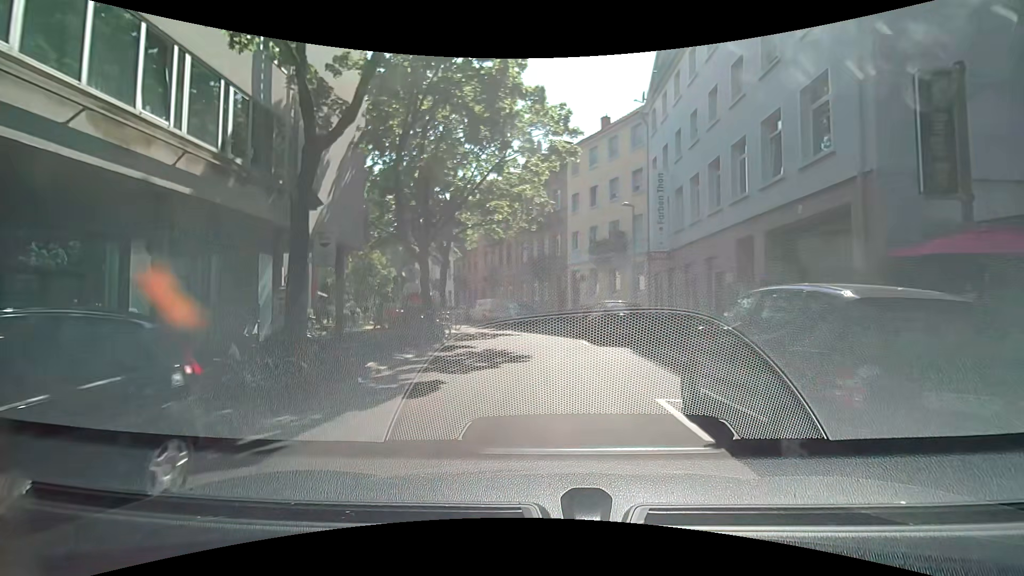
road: residential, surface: asphalt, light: Day
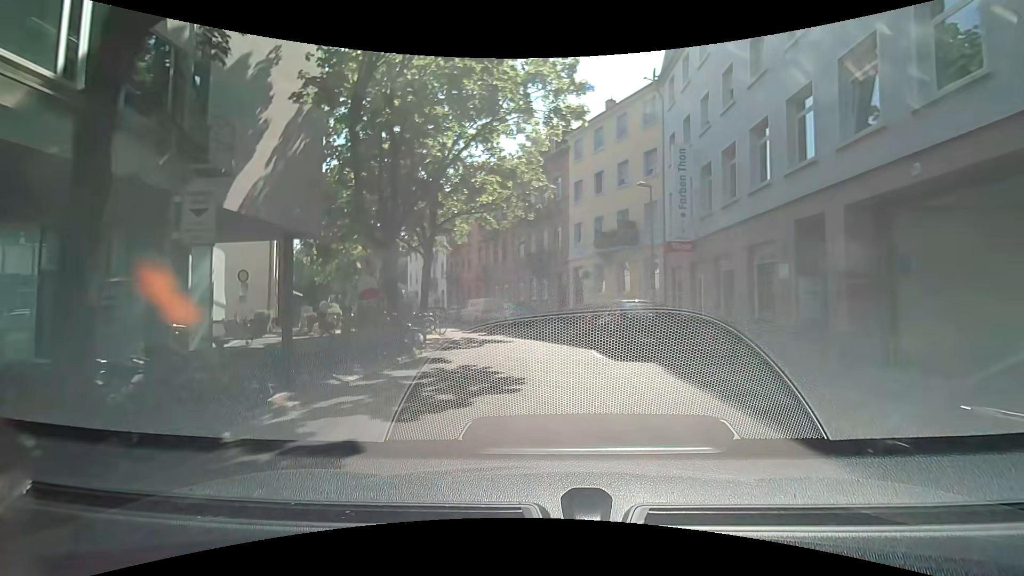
(+0.1, +3.9) m; +1°
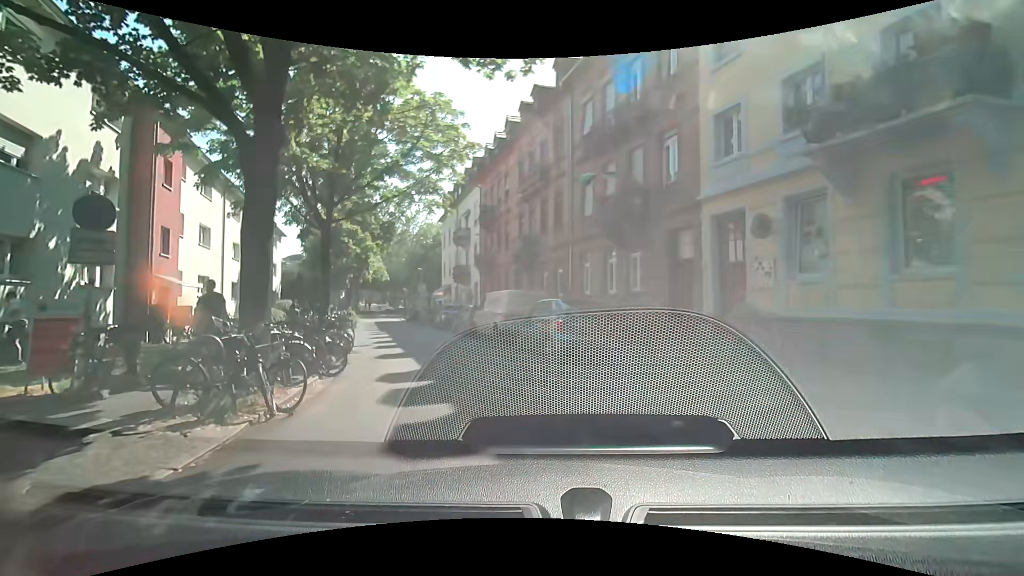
(-0.3, +18.2) m; -7°
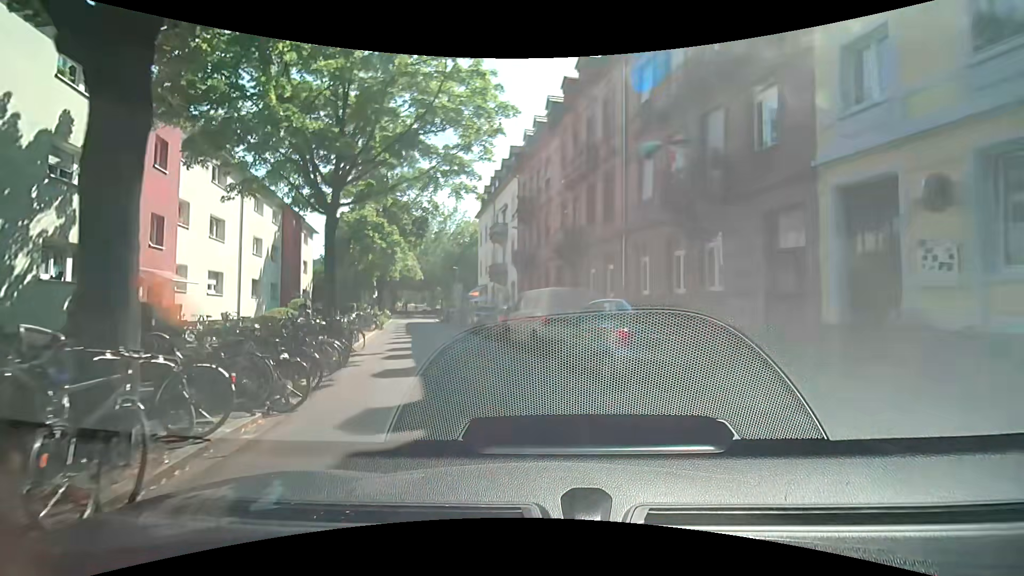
(-0.1, +3.5) m; -4°
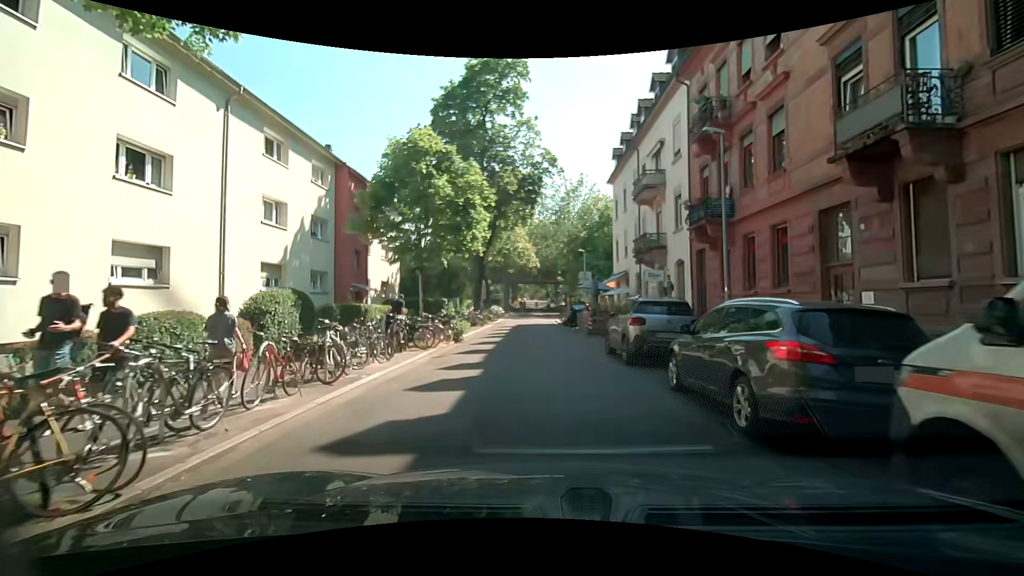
(-2.1, +14.4) m; -16°
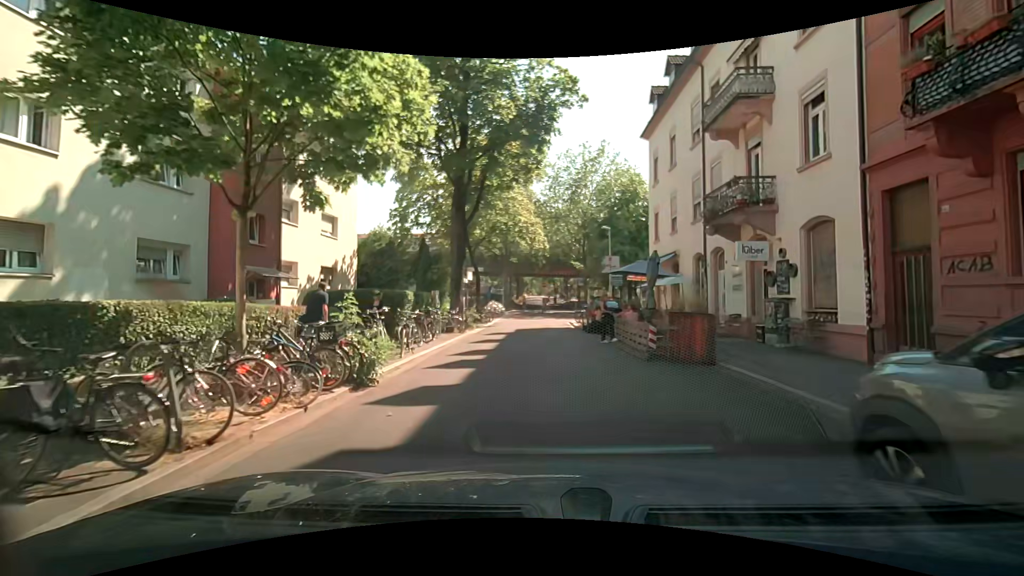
(0.0, +11.2) m; +1°
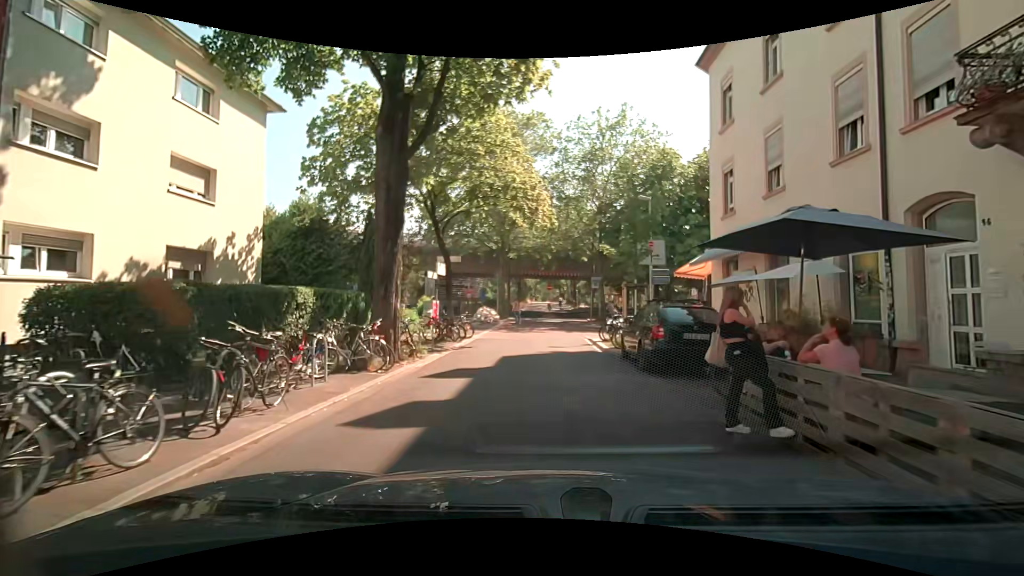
(-0.1, +10.7) m; -1°
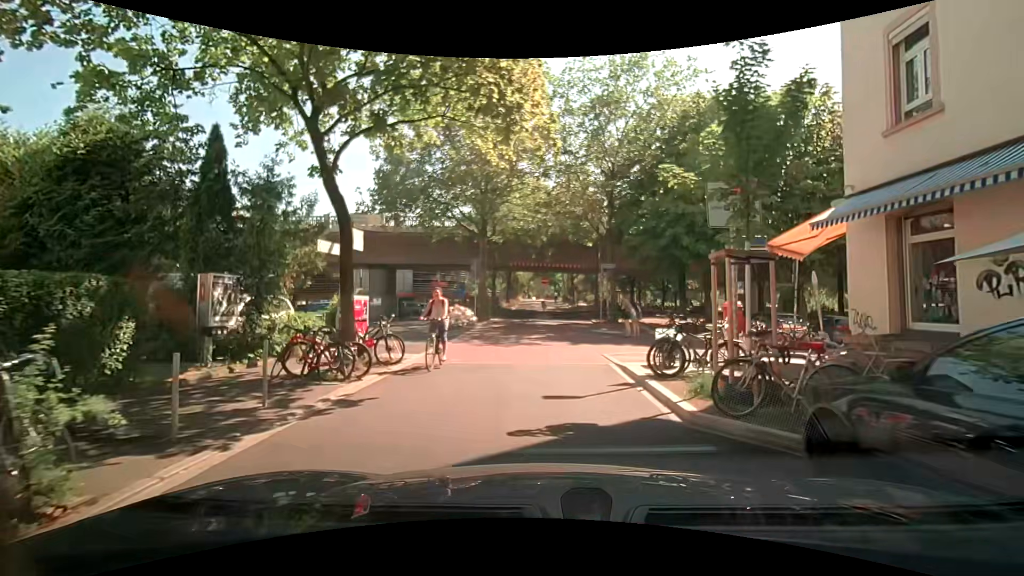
(+0.1, +9.7) m; +1°
